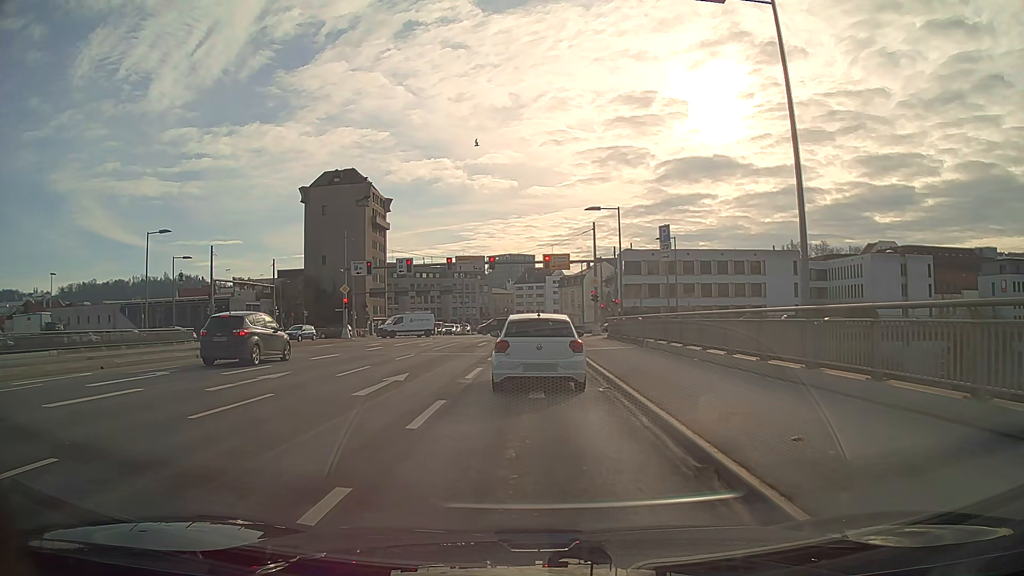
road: primary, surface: asphalt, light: Day
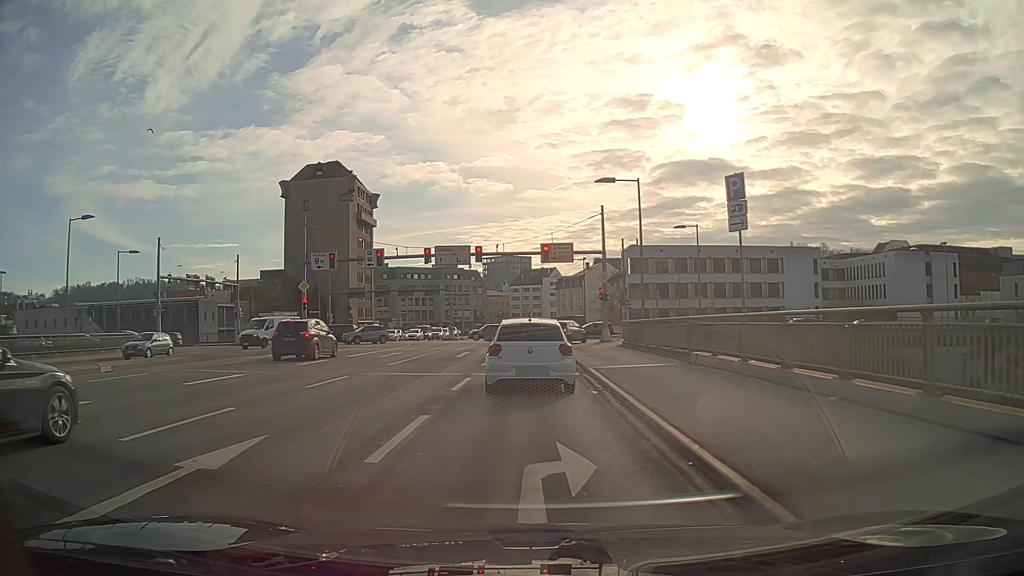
(0.0, +8.9) m; 0°
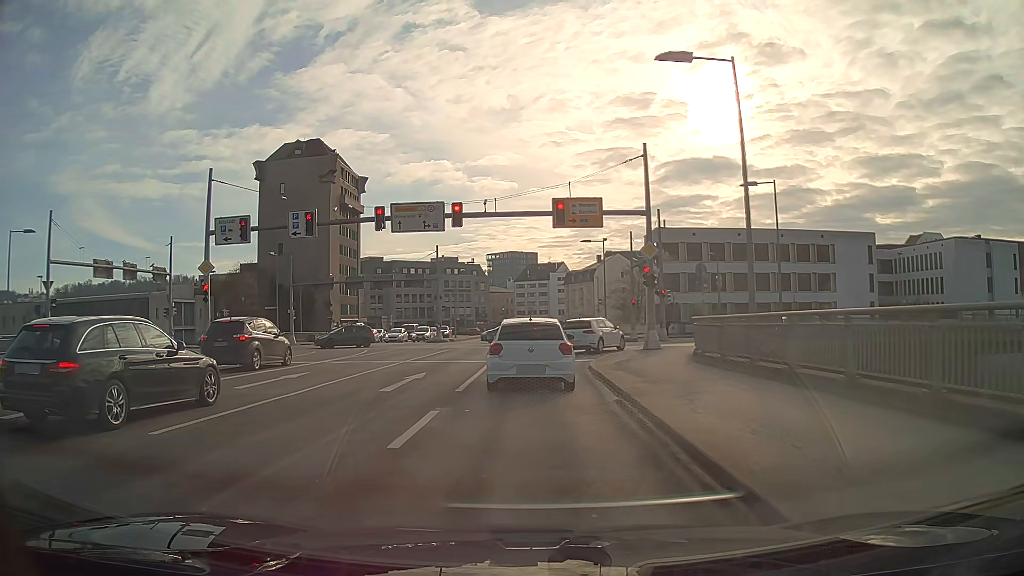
(-0.1, +14.7) m; -1°
